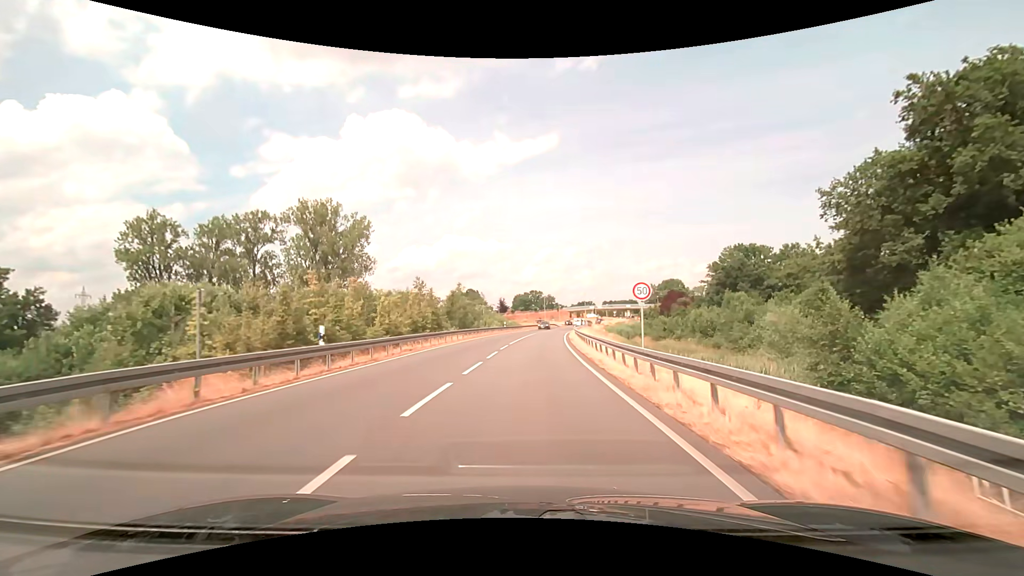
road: secondary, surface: asphalt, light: Day
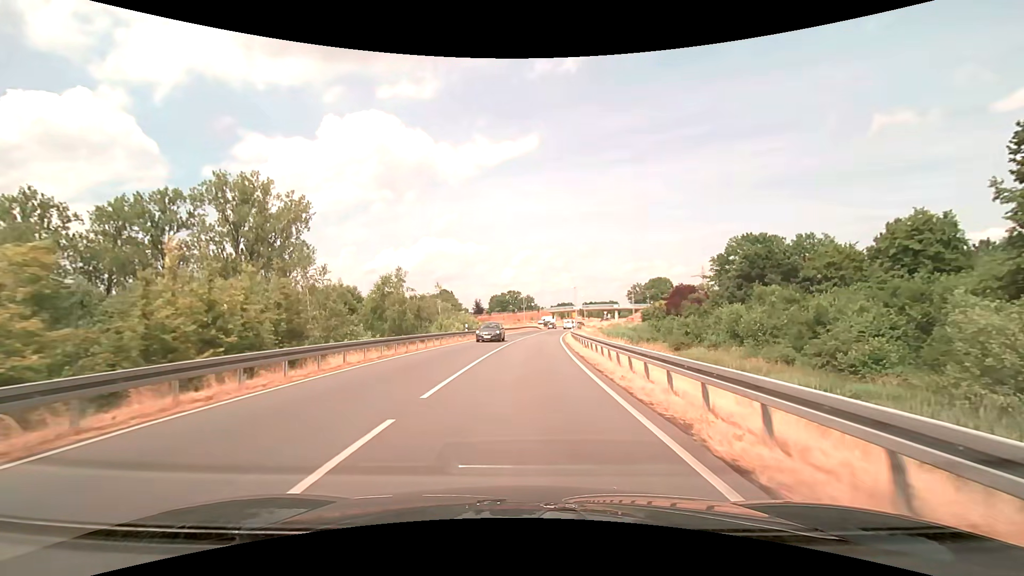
(+0.5, +22.1) m; +2°
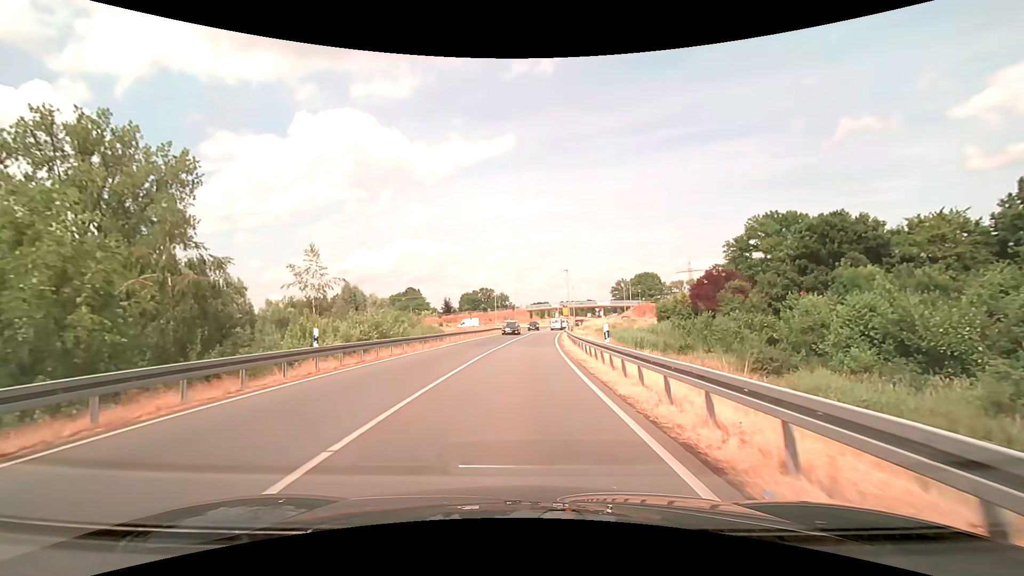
(+0.7, +27.1) m; +3°
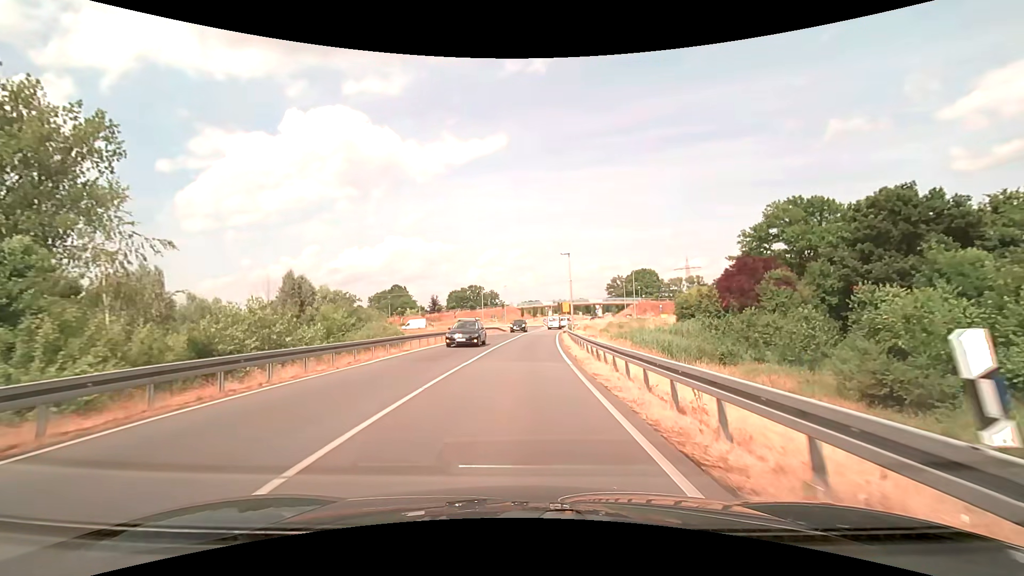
(+0.1, +12.7) m; +1°
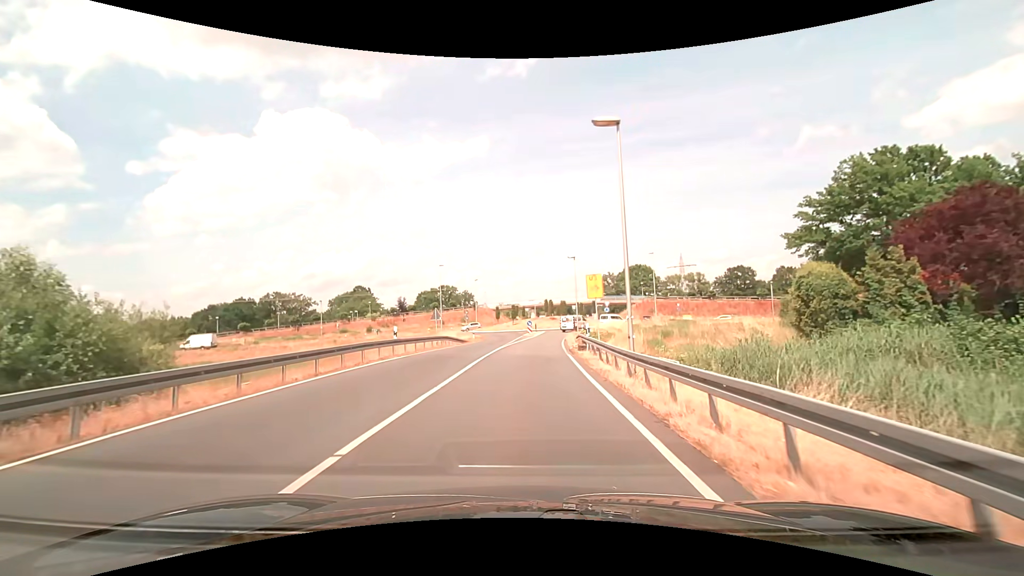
(+0.4, +29.4) m; +2°
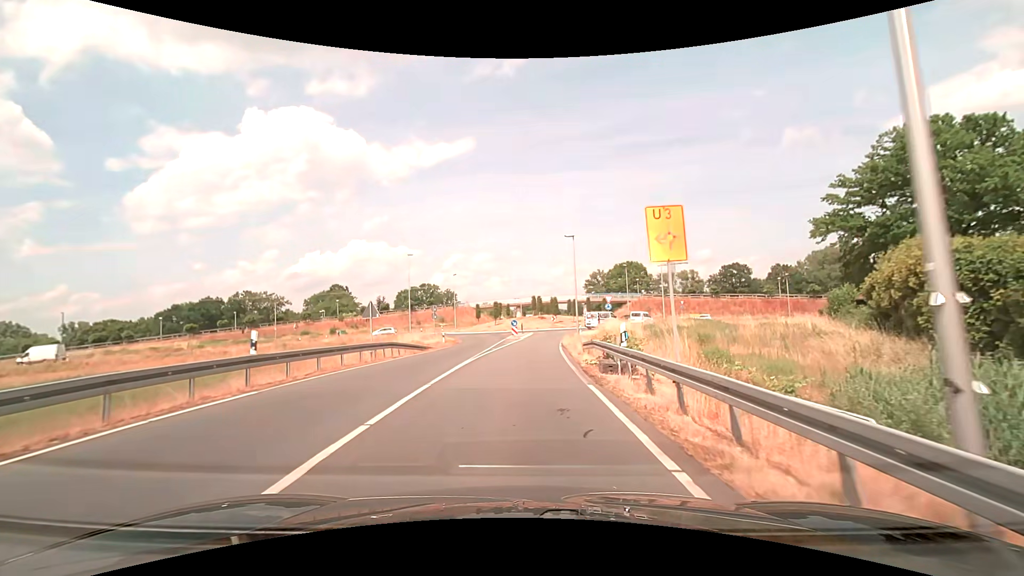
(+0.2, +11.2) m; +2°
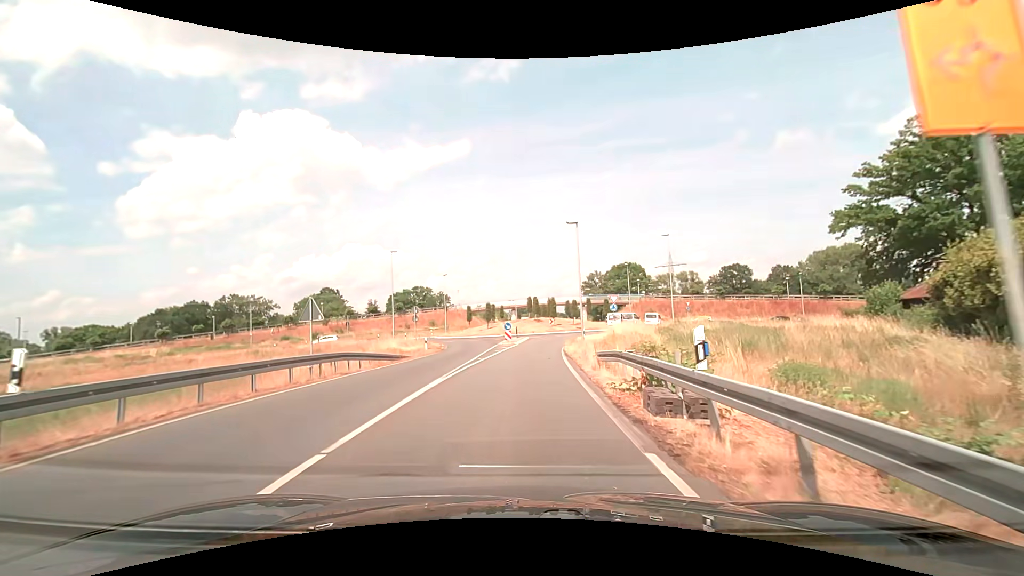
(0.0, +5.6) m; +1°
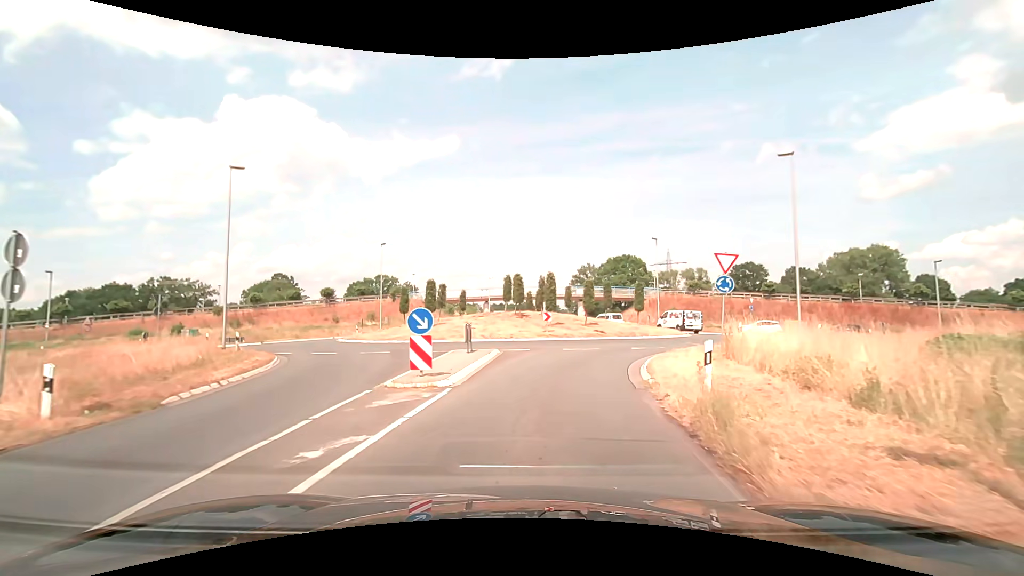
(+0.4, +28.0) m; +2°
(0, +10) (+3, +20) (+8, +28) (+13, +37) (+14, +47) (+11, +56) (+6, +65) (+4, +75) (+4, +85) (+4, +95) m
